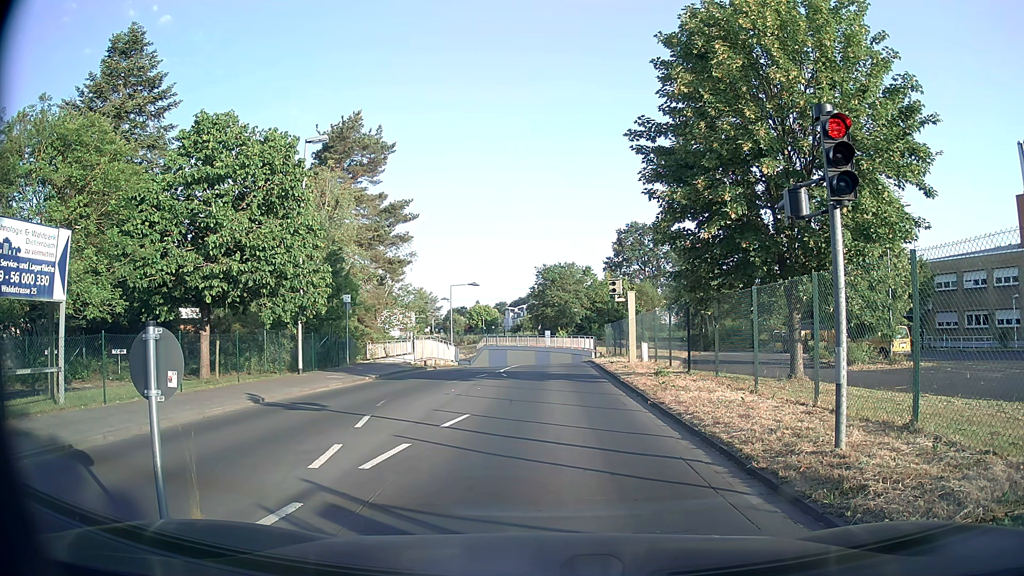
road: unclassified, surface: asphalt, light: Day
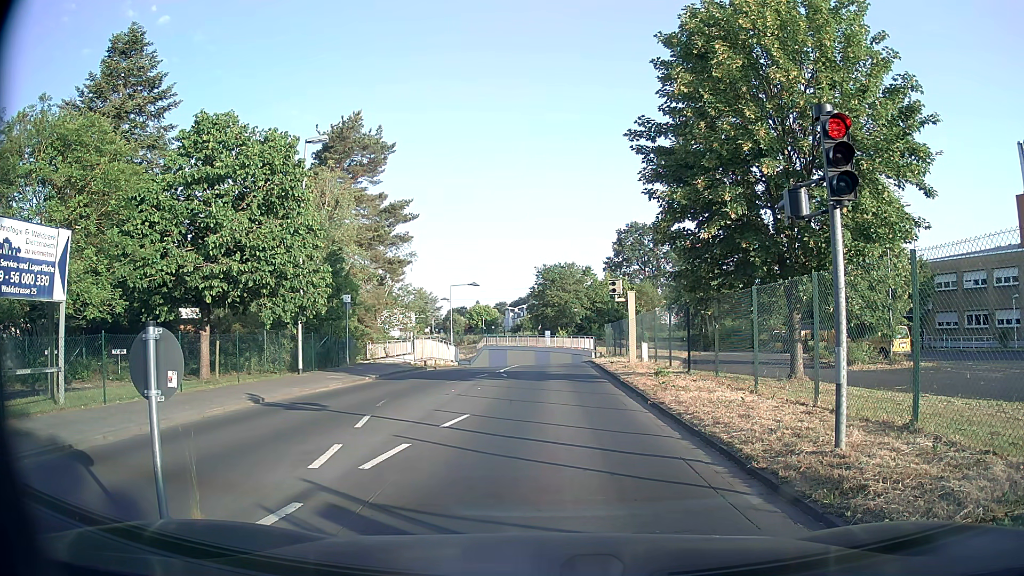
(0.0, 0.0) m; 0°
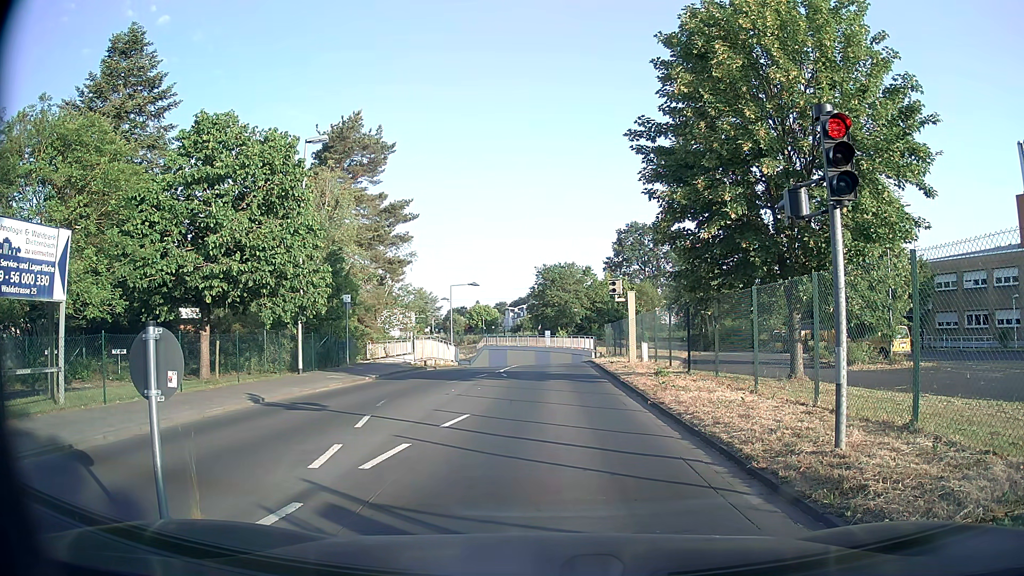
(0.0, 0.0) m; 0°
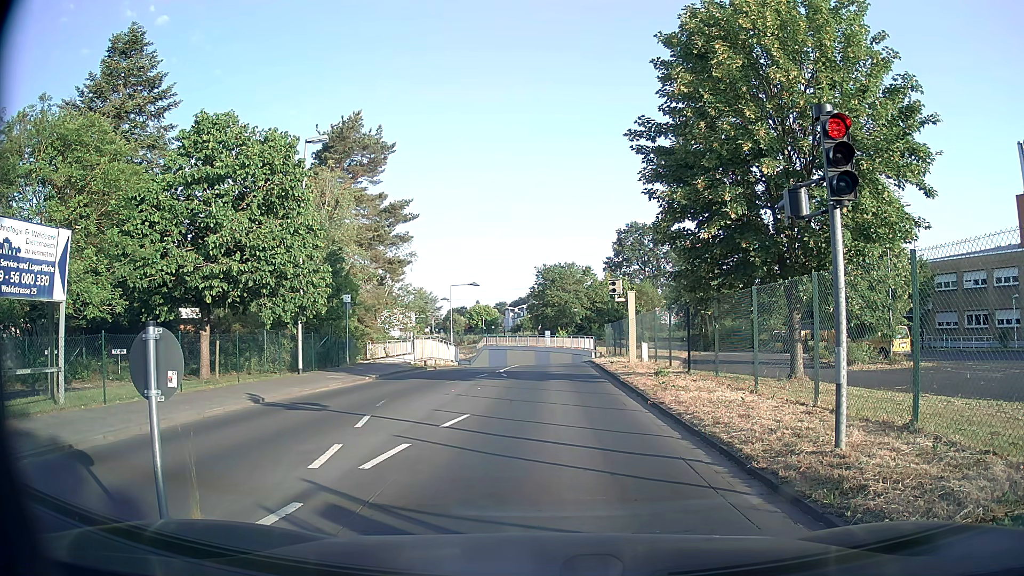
(0.0, 0.0) m; 0°
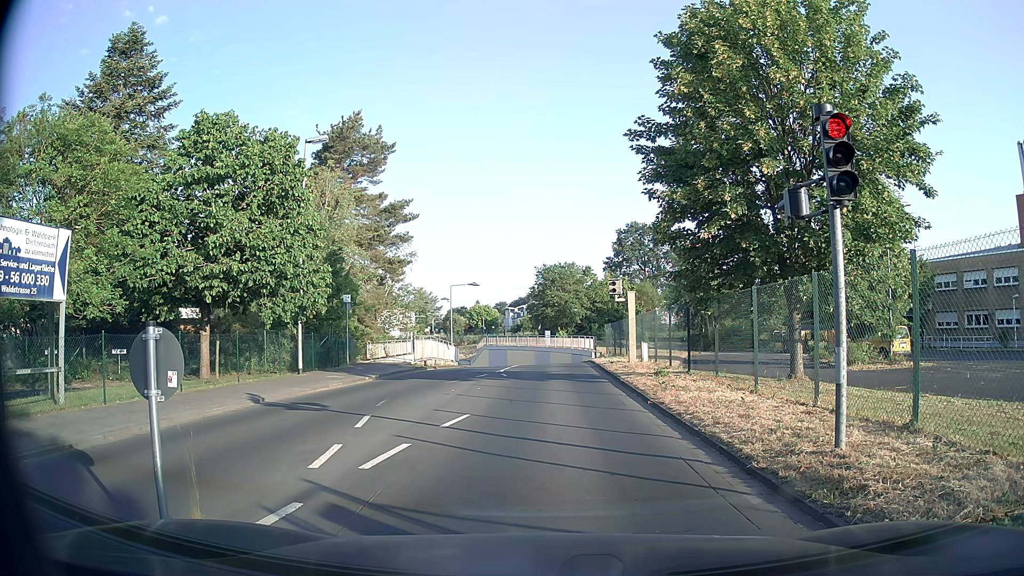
(0.0, 0.0) m; 0°
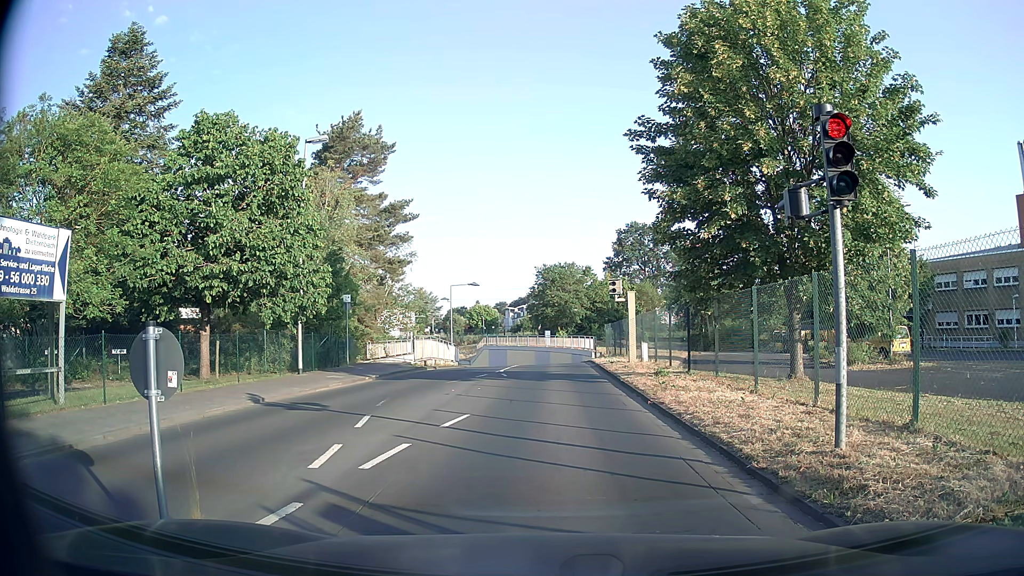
(0.0, 0.0) m; 0°
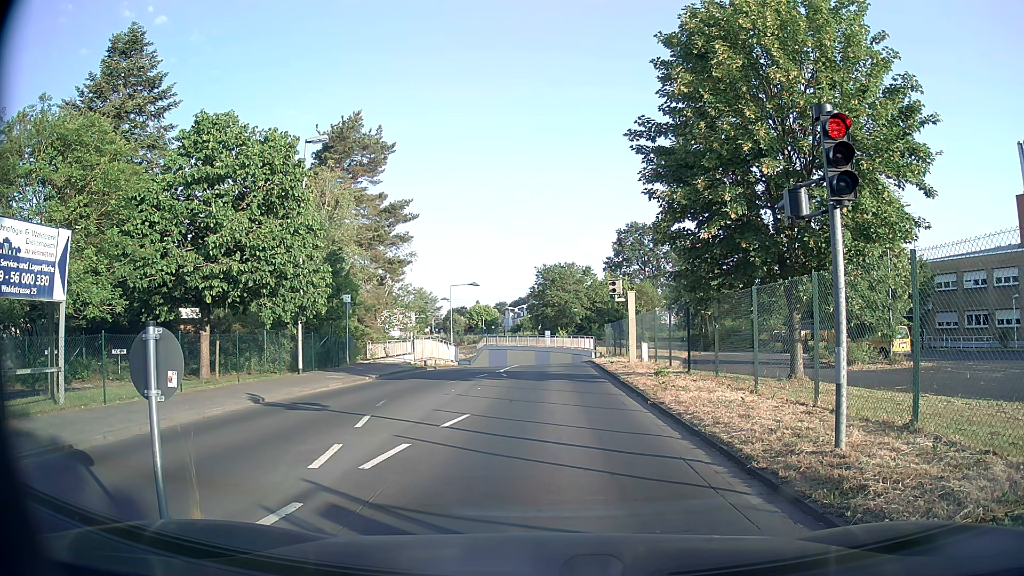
(0.0, 0.0) m; 0°
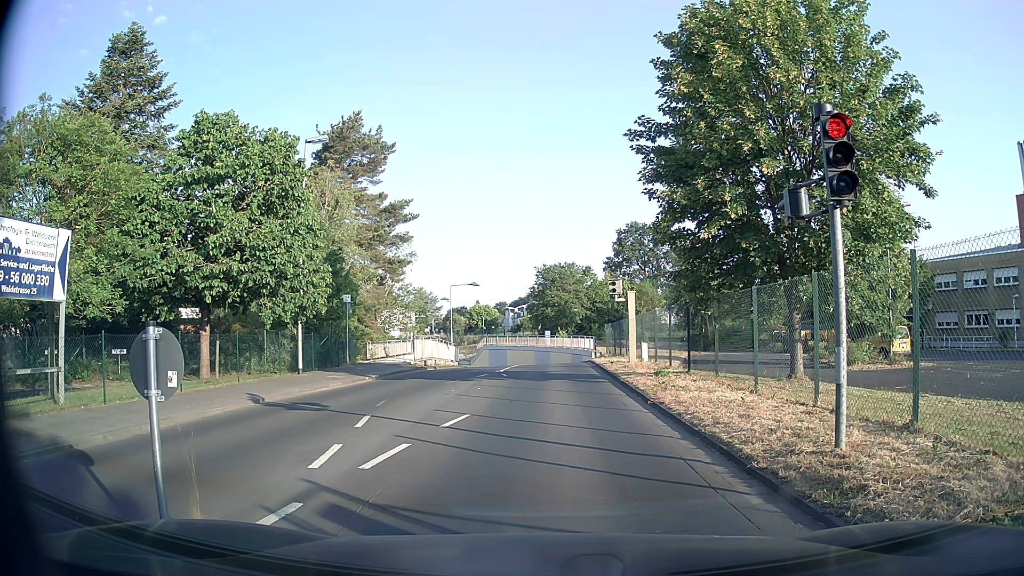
(0.0, 0.0) m; 0°
(0, +10) (0, +20) (+1, +30) (+1, +40) (+1, +50) (-1, +60) (-5, +69) (-11, +77) (-18, +83) (-26, +90) m
